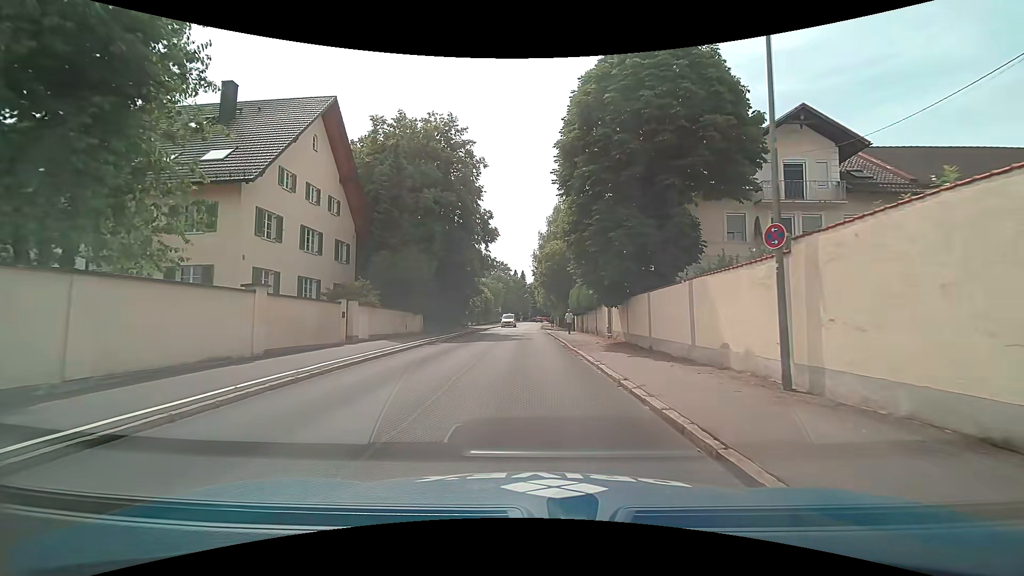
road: tertiary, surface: asphalt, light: Day
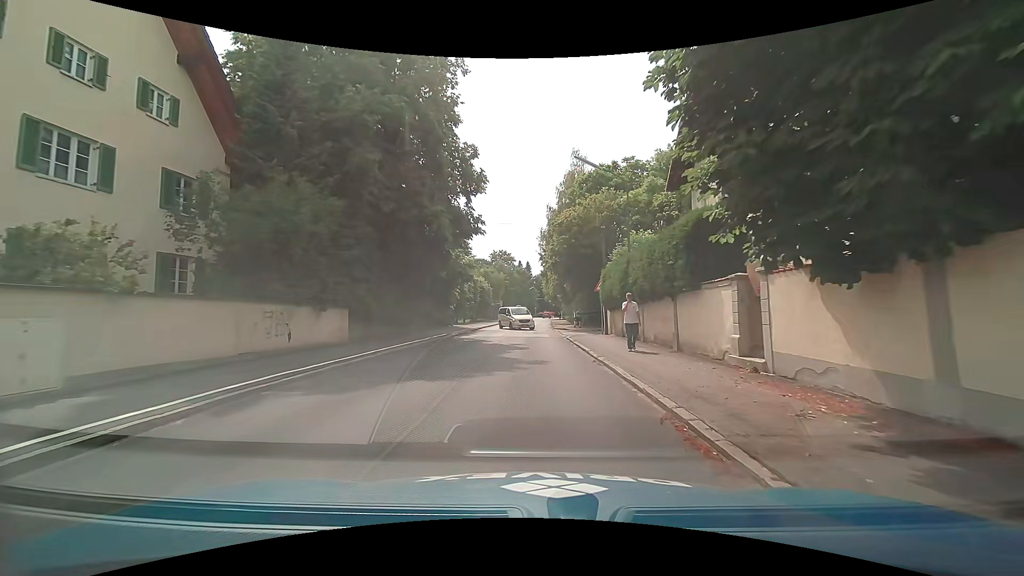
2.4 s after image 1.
(-0.2, +16.3) m; -1°
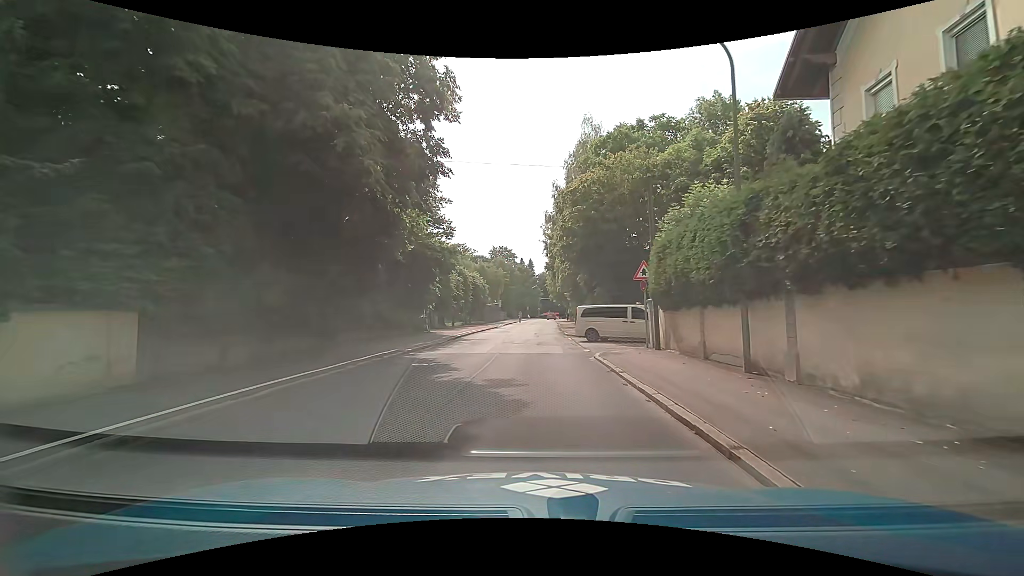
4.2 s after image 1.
(-0.1, +11.3) m; -1°
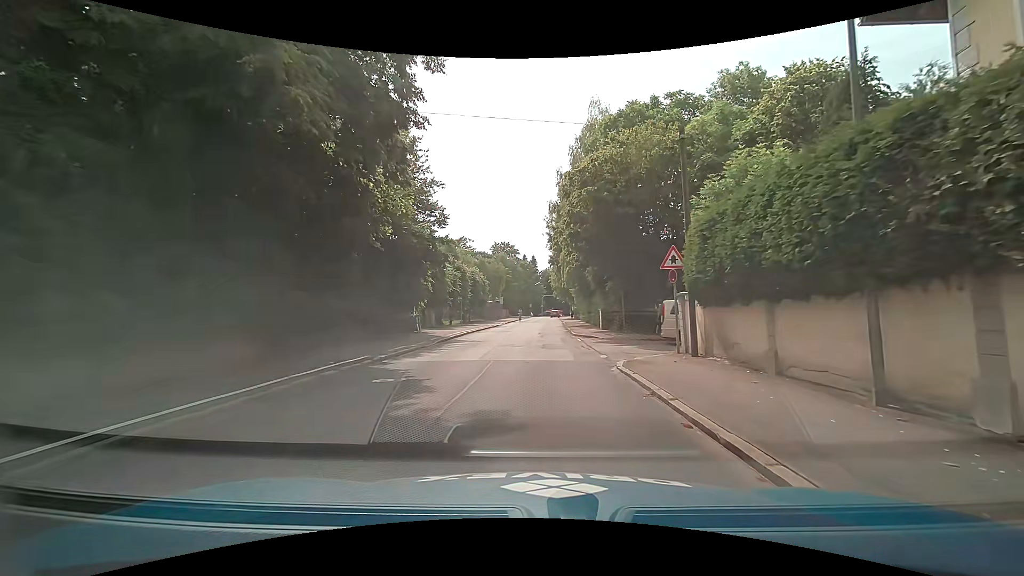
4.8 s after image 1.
(0.0, +3.7) m; 0°
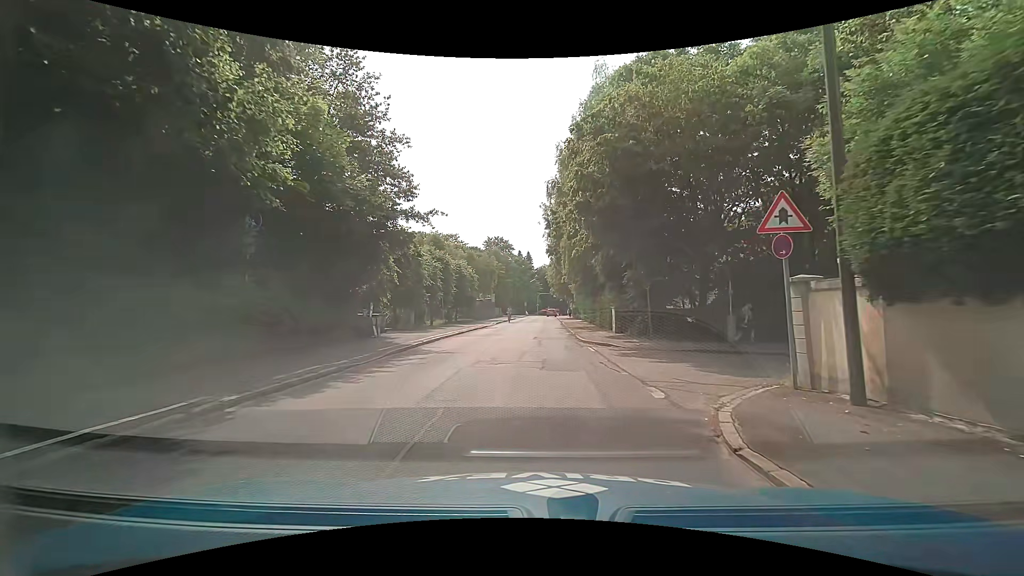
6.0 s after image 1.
(0.0, +7.3) m; -1°
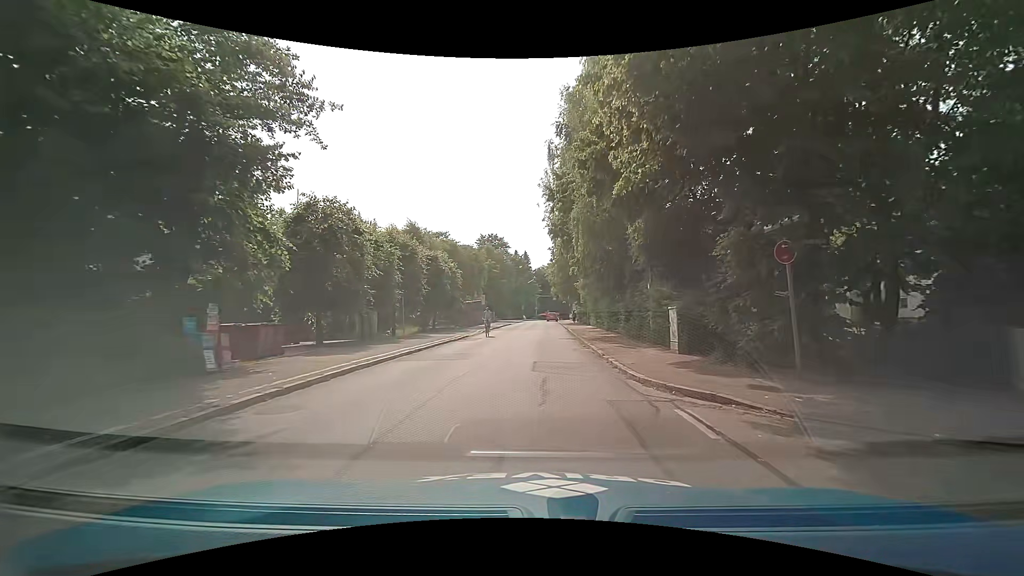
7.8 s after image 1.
(+0.2, +11.5) m; +2°
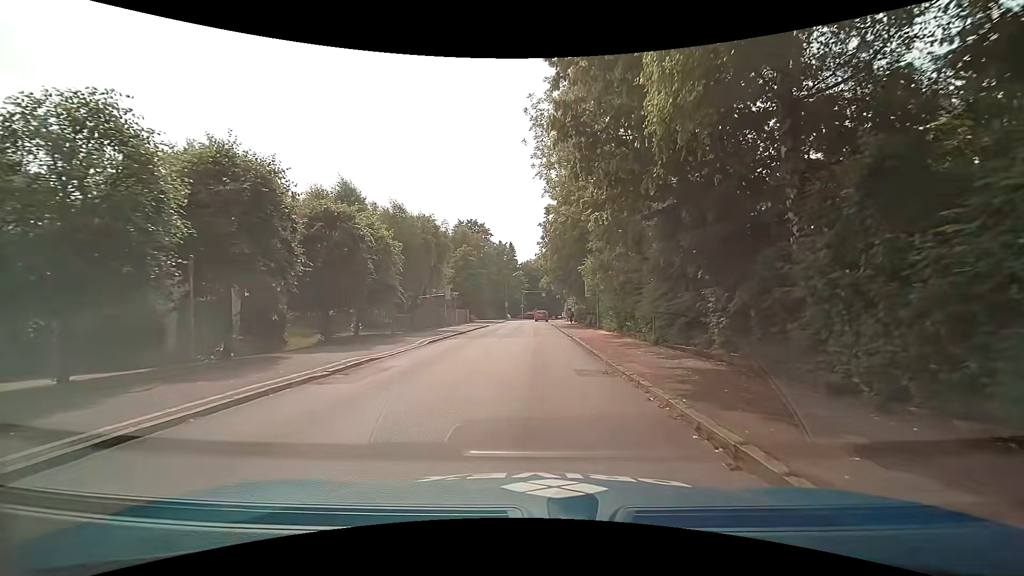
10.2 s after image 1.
(0.0, +16.4) m; -1°
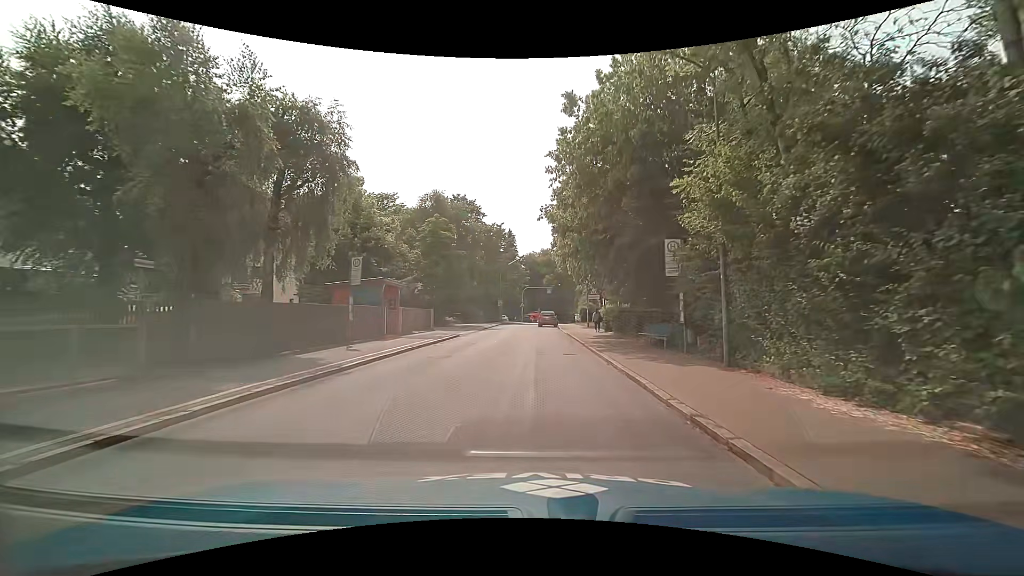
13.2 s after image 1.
(+0.5, +22.0) m; +2°
(0, +10) (0, +20) (-1, +30) (-2, +40) (-3, +50) (-2, +60) (0, +70) (+3, +79) (+5, +89) (+8, +99) m
